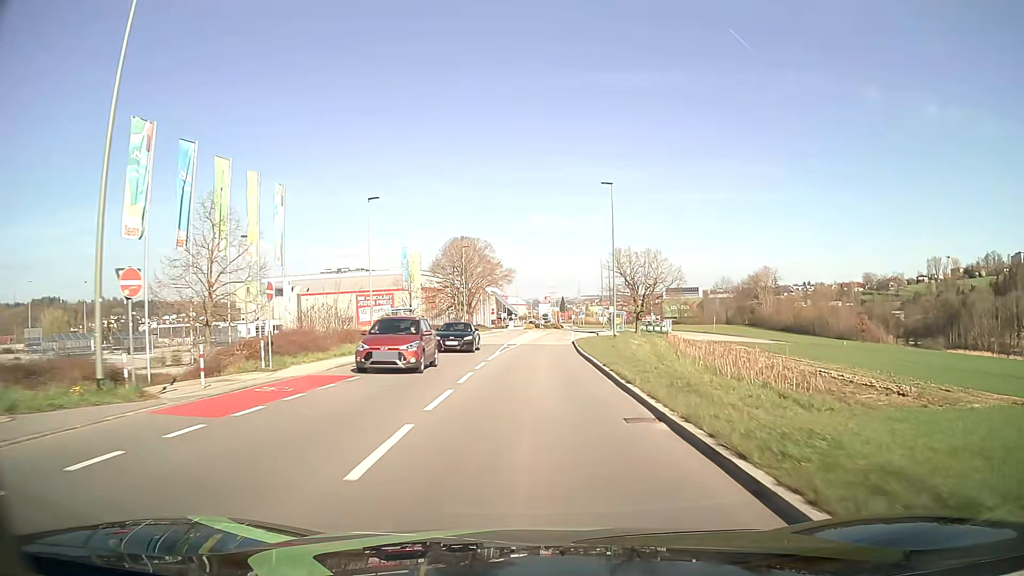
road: tertiary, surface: asphalt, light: Day
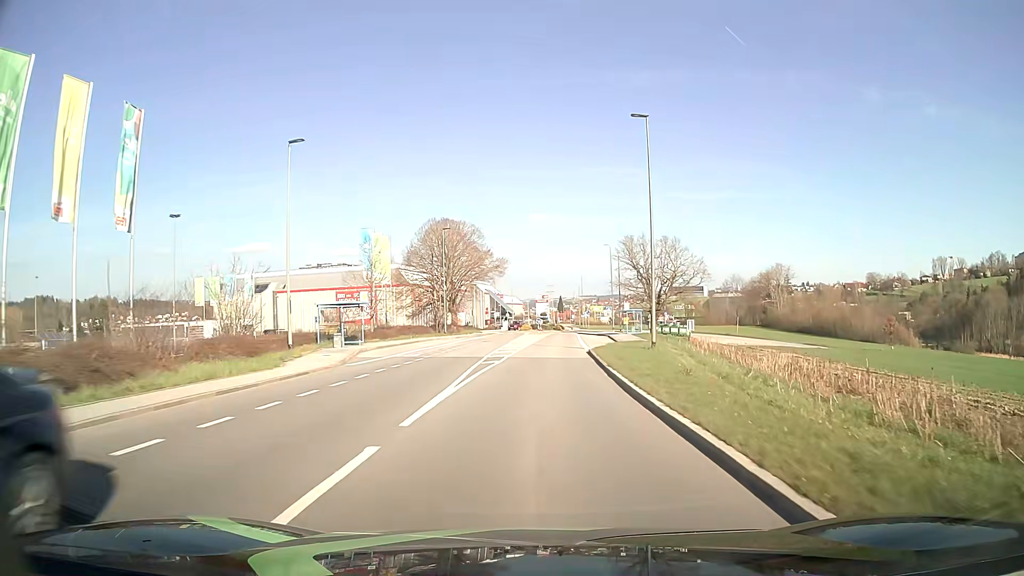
(0.0, +15.2) m; 0°
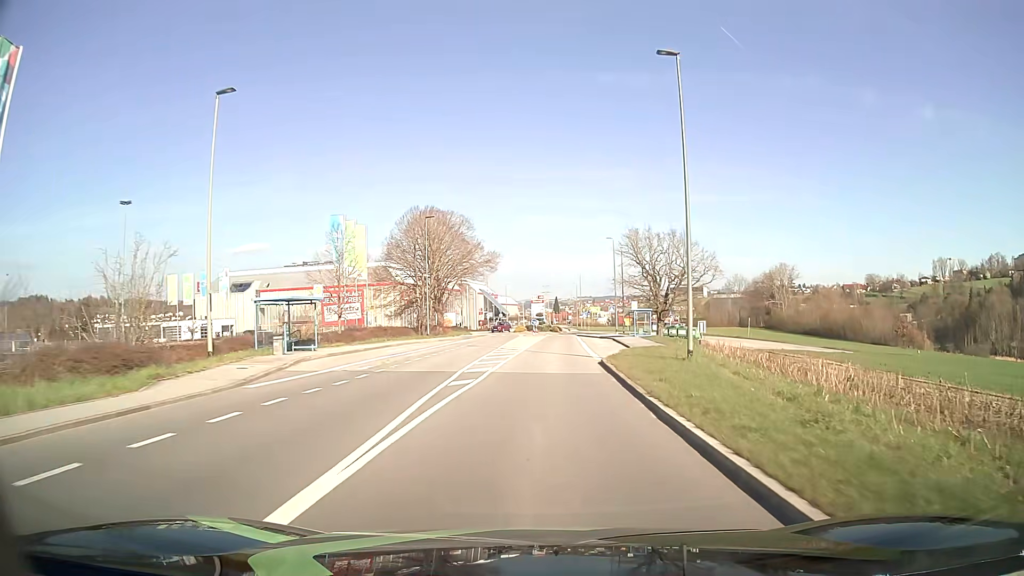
(0.0, +7.6) m; 0°
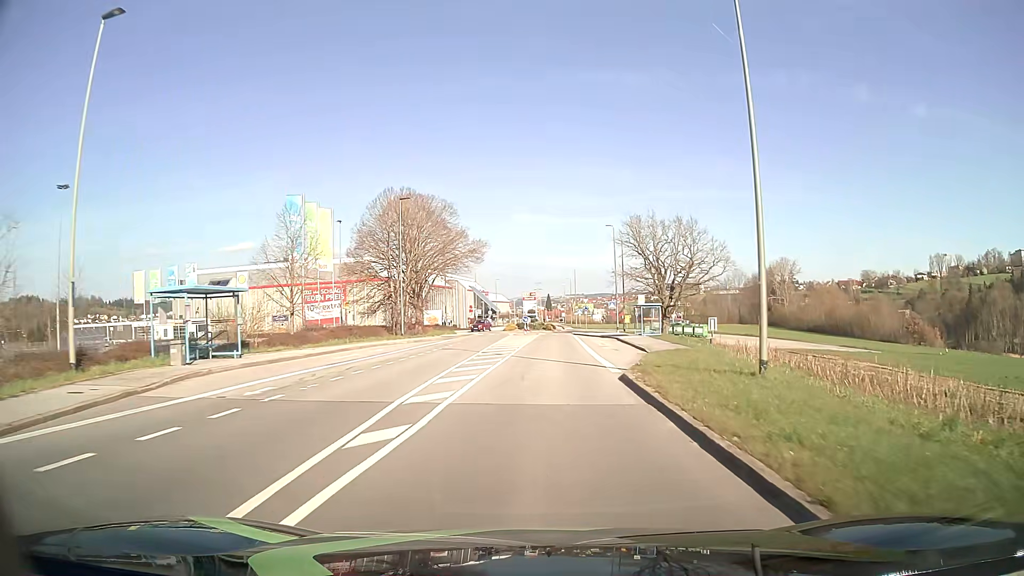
(+0.1, +7.6) m; +1°
